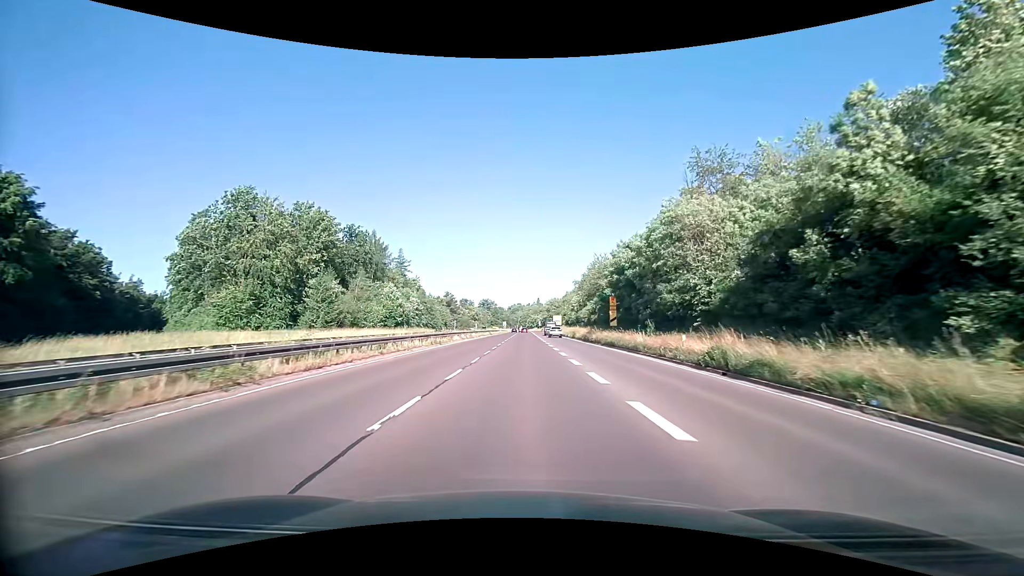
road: trunk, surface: asphalt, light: Day
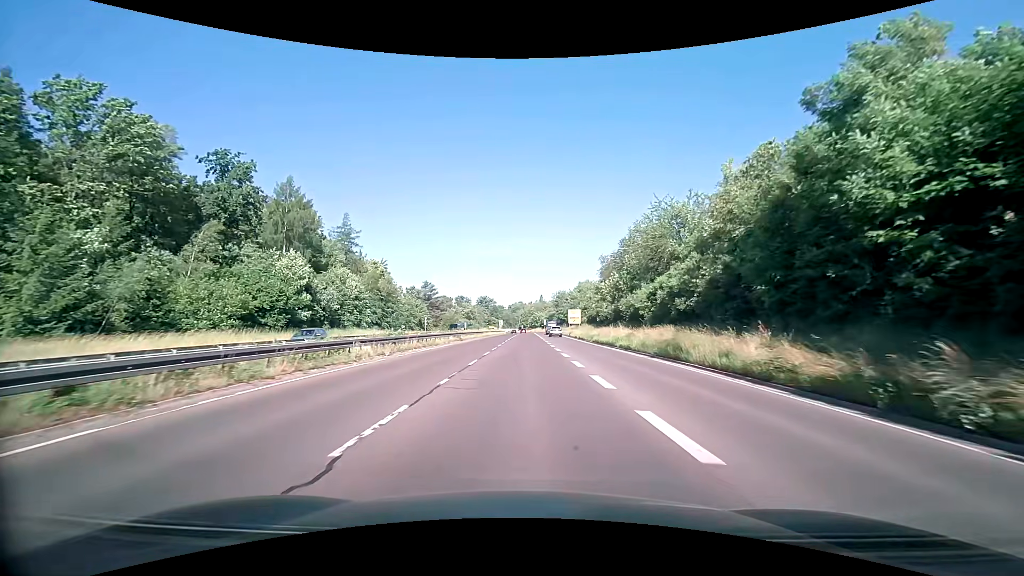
(-0.2, +43.0) m; -1°
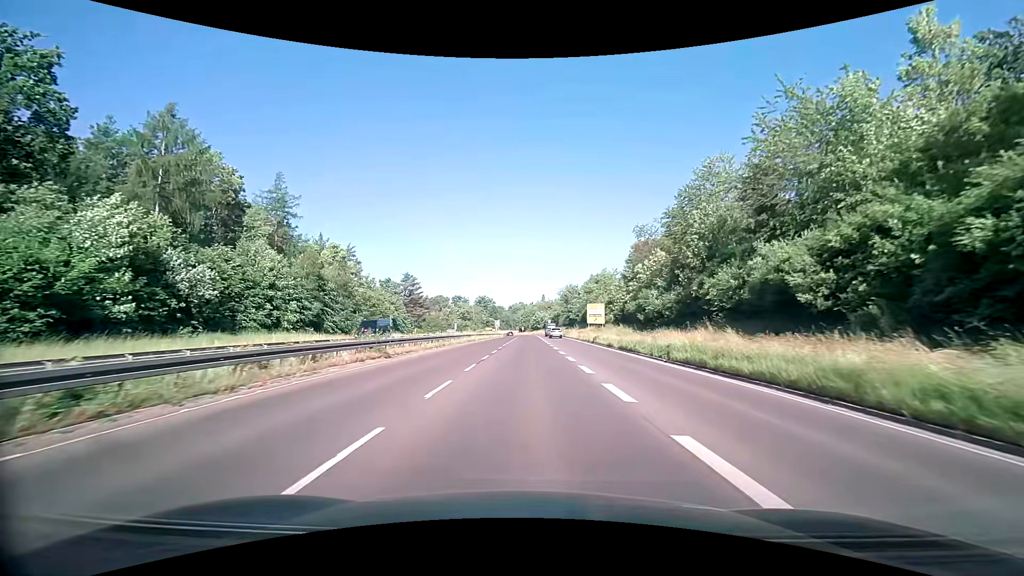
(+0.1, +25.7) m; 0°
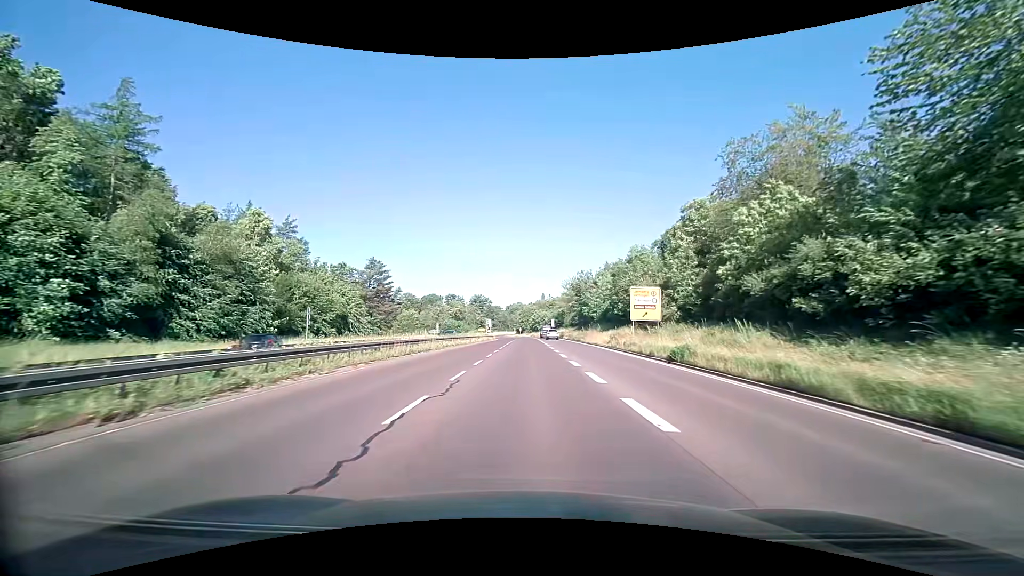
(0.0, +26.9) m; 0°
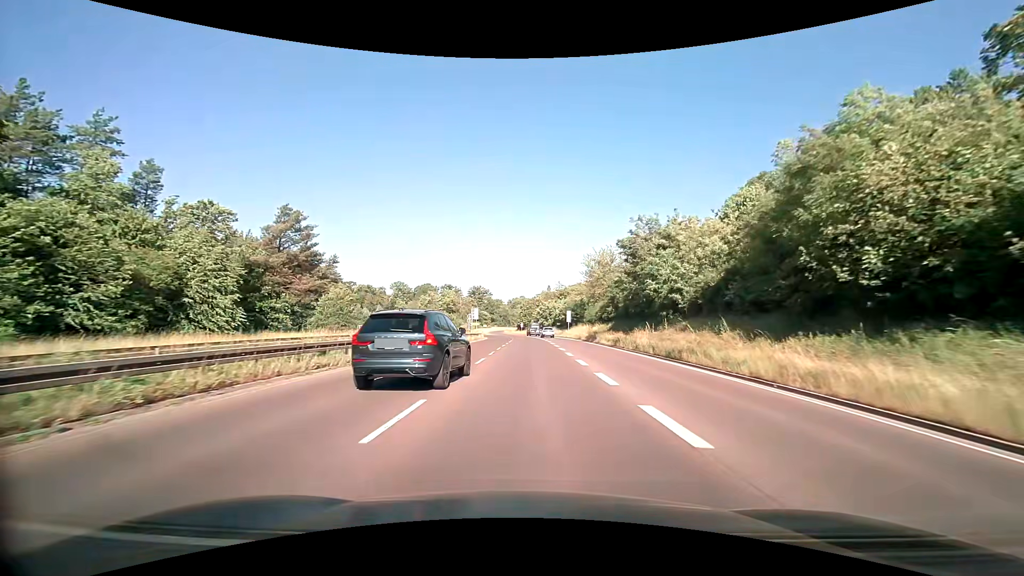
(-0.1, +36.9) m; 0°
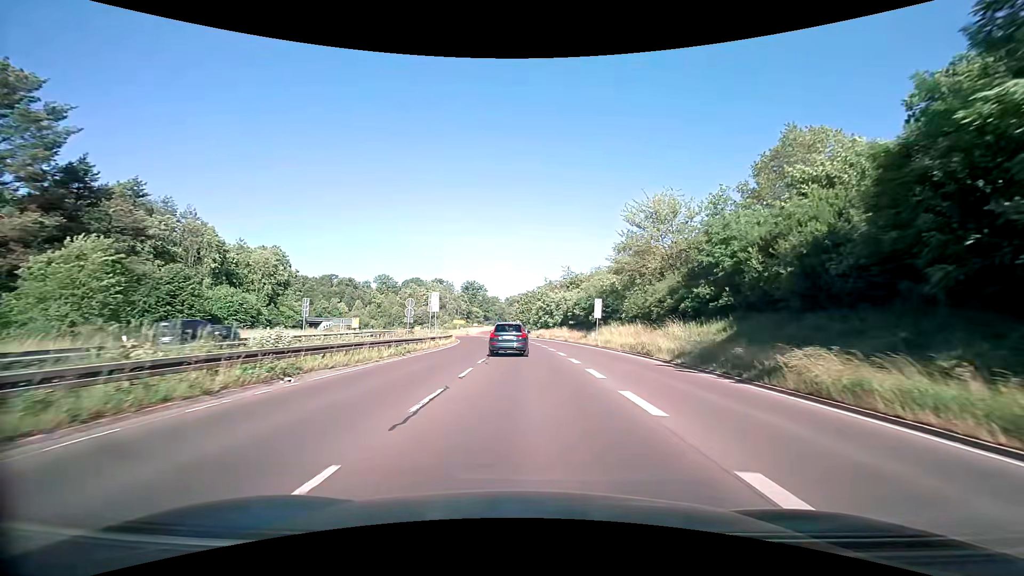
(+0.2, +33.8) m; 0°
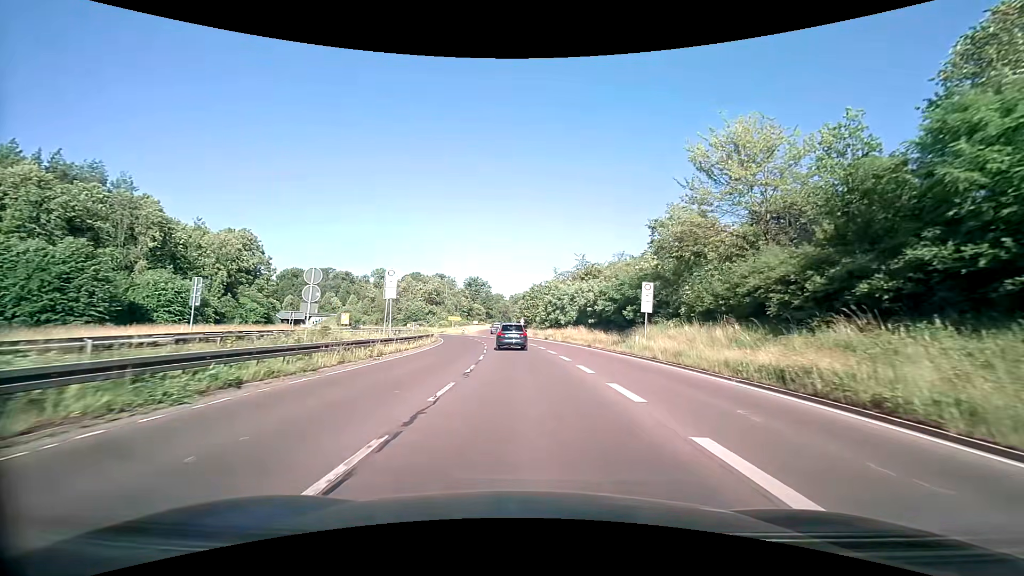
(-0.1, +16.4) m; -1°
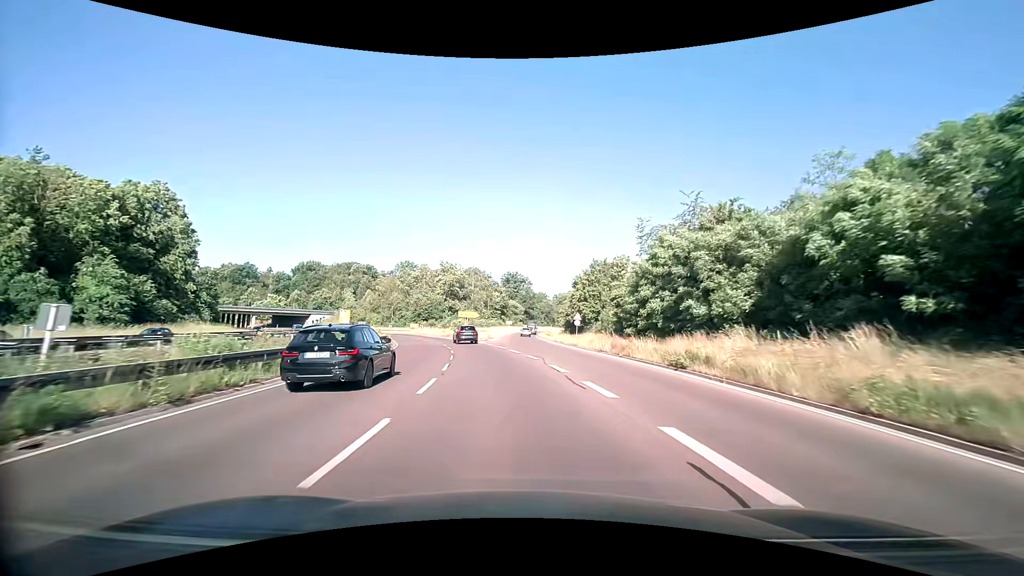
(-1.3, +41.2) m; -5°
(0, +10) (-1, +20) (-2, +30) (-4, +40) (-6, +49) (-9, +59) (-13, +68) (-16, +78) (-21, +87) (-25, +96) m
